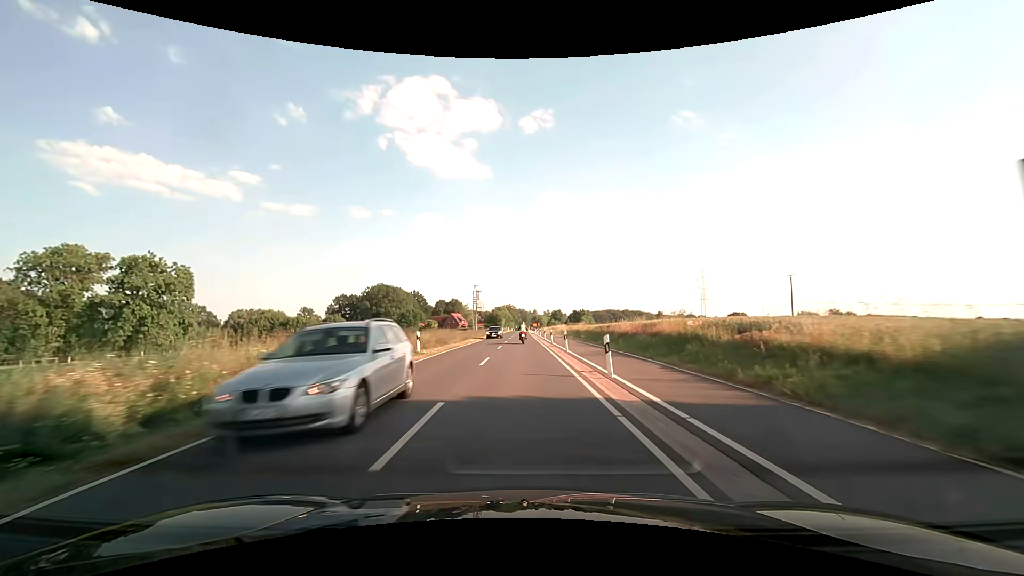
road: tertiary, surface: asphalt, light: Day
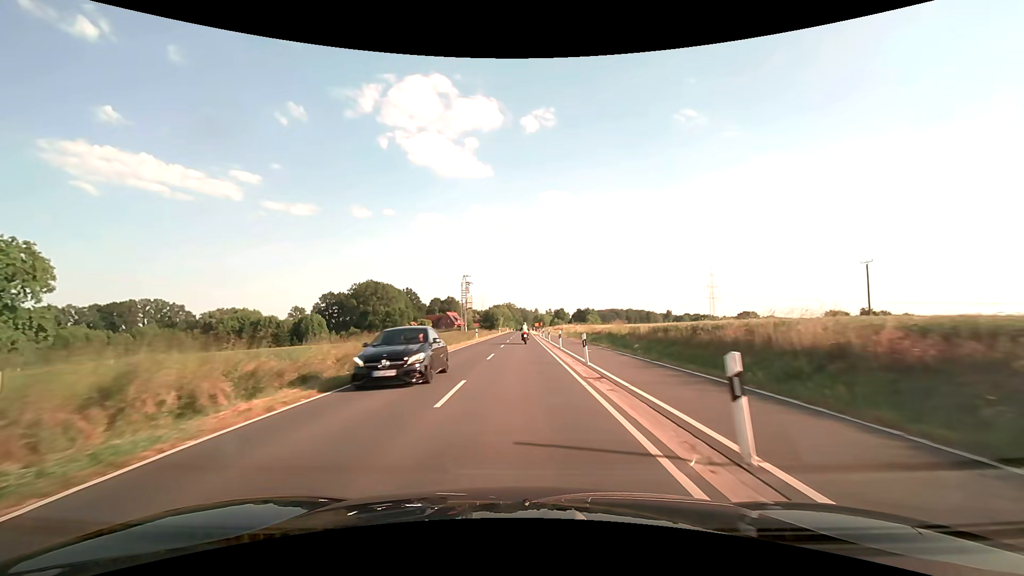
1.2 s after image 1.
(+0.1, +20.5) m; 0°
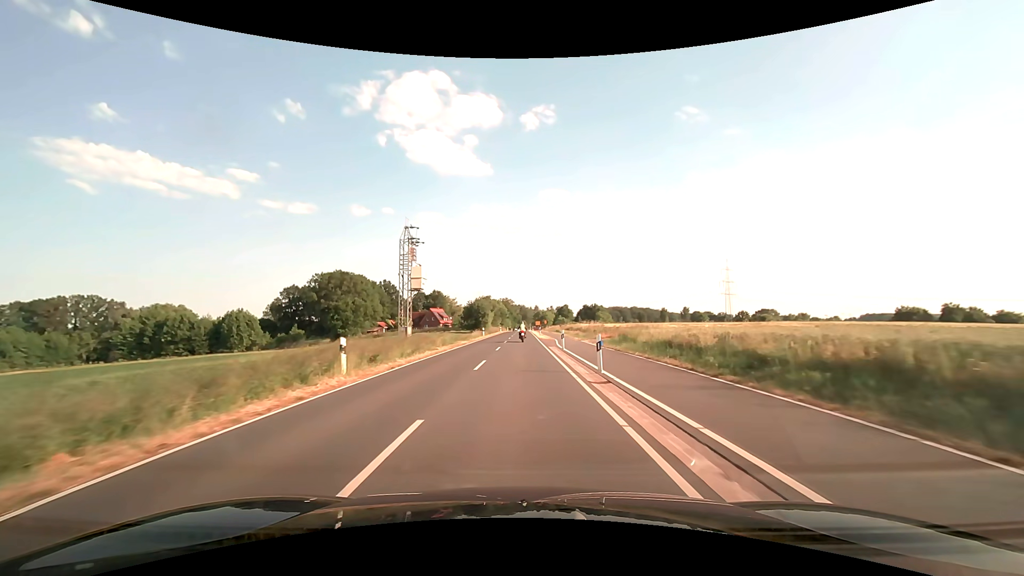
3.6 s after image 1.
(0.0, +41.1) m; 0°
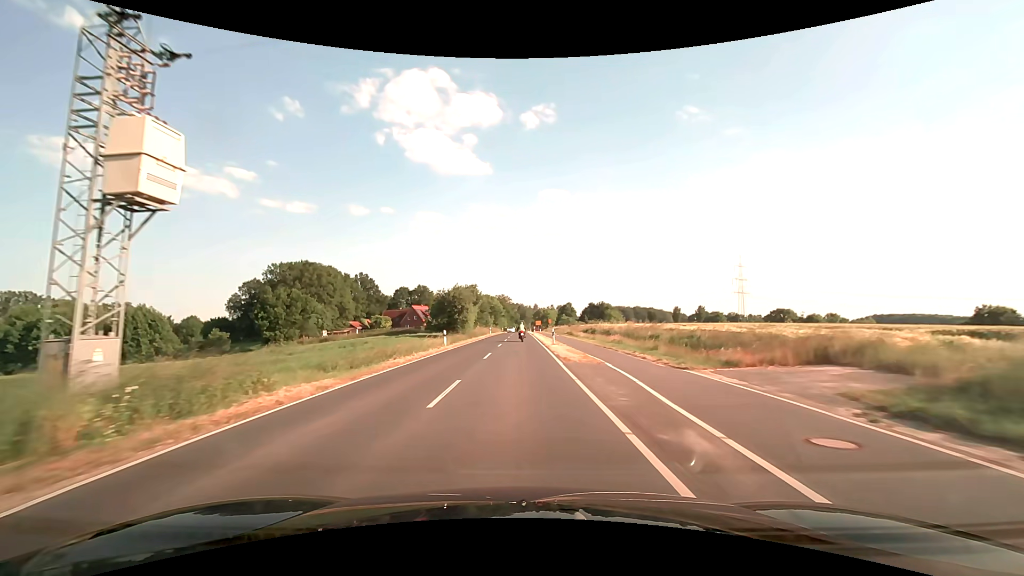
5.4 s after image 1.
(0.0, +31.0) m; 0°
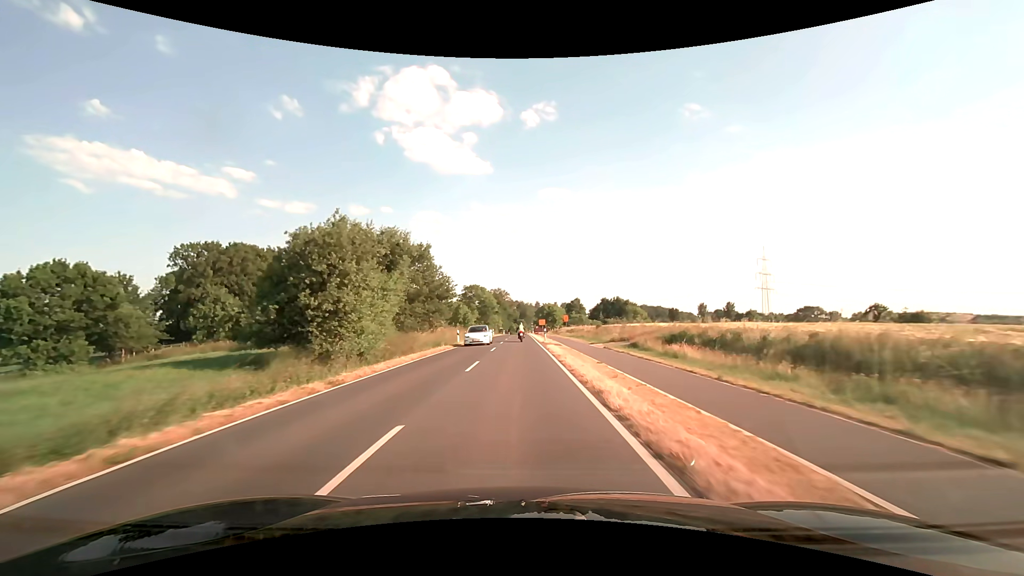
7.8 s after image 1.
(0.0, +41.4) m; 0°
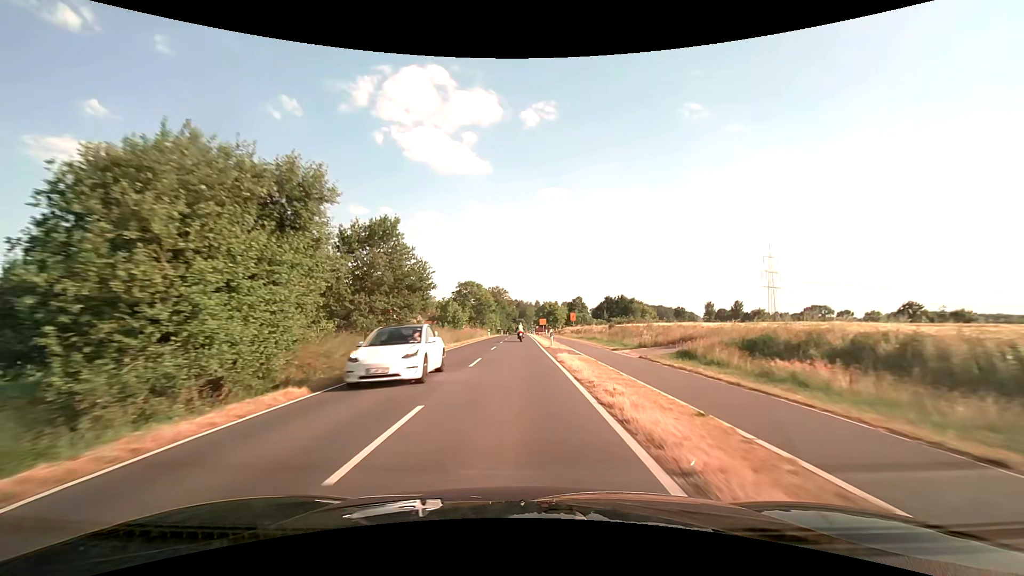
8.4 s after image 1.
(0.0, +10.4) m; 0°
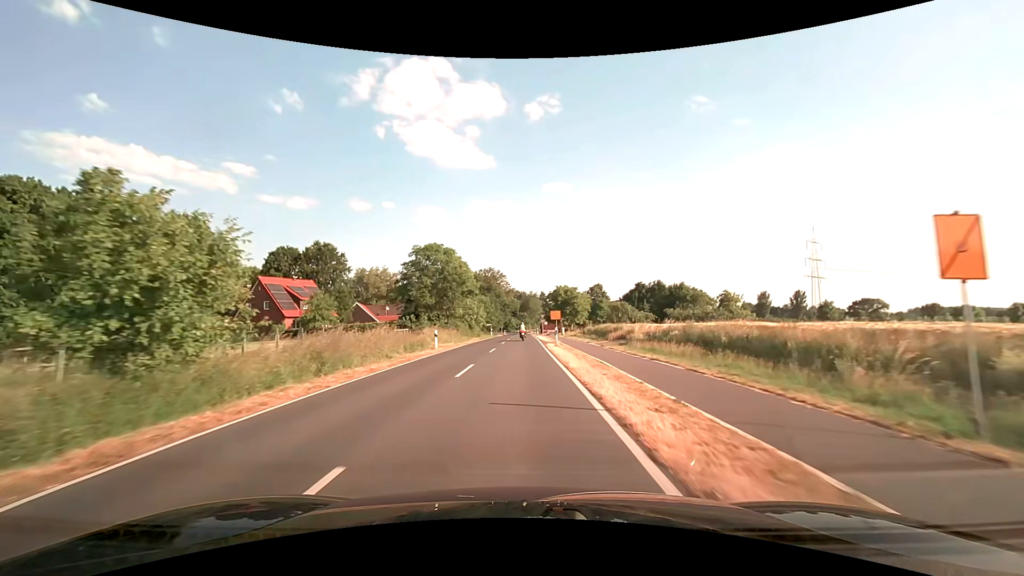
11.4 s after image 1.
(-0.1, +51.5) m; 0°
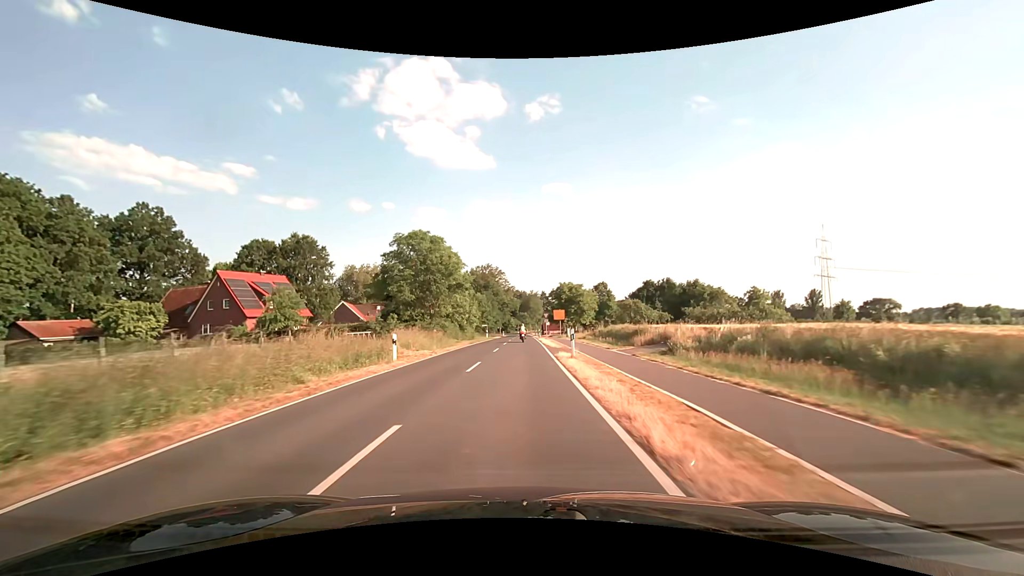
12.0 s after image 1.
(0.0, +10.0) m; 0°
(0, +10) (0, +20) (0, +30) (0, +40) (0, +50) (0, +60) (0, +70) (0, +80) (0, +90) (0, +100) m
